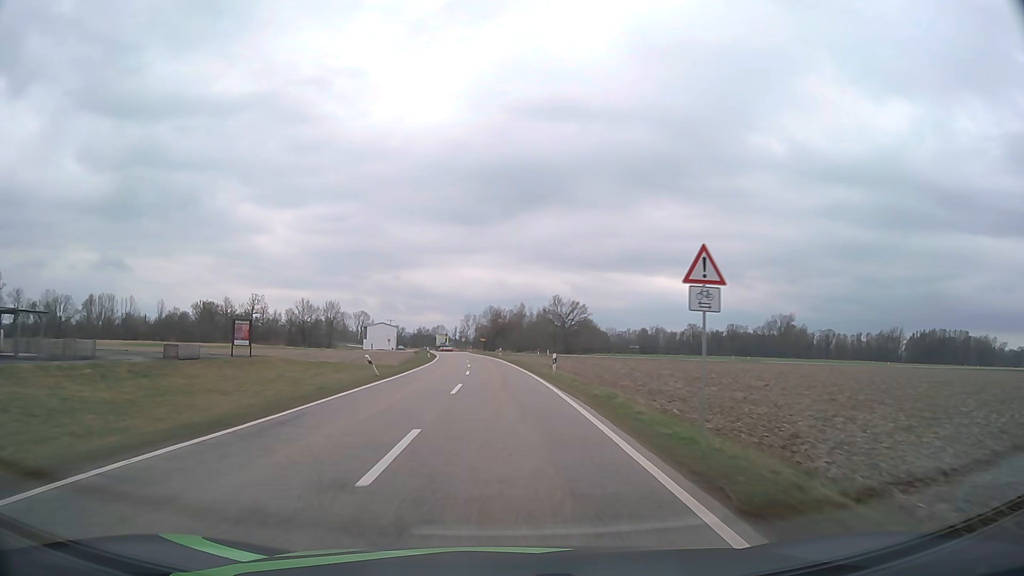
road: tertiary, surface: asphalt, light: Day
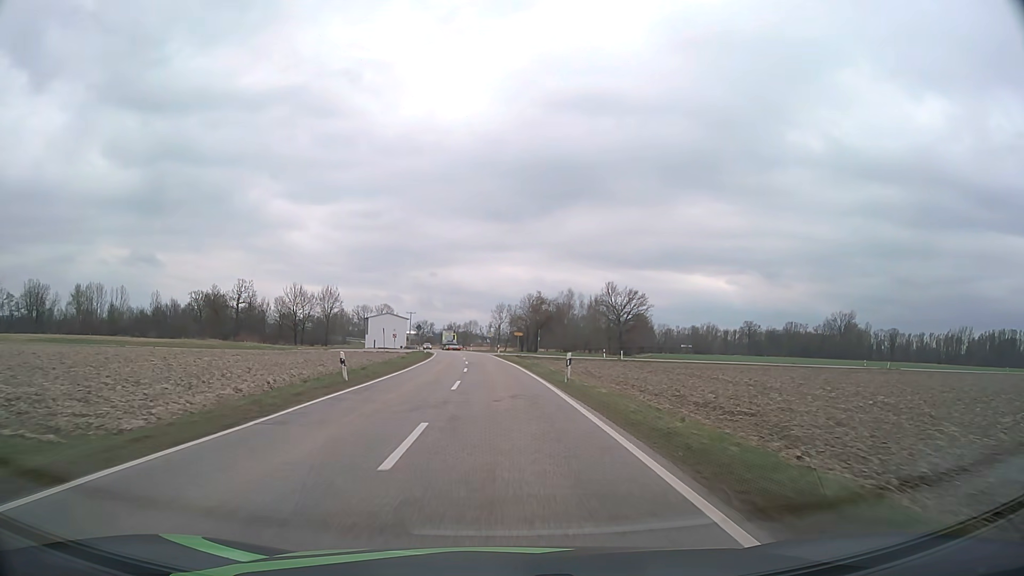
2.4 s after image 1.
(-1.4, +47.7) m; -3°
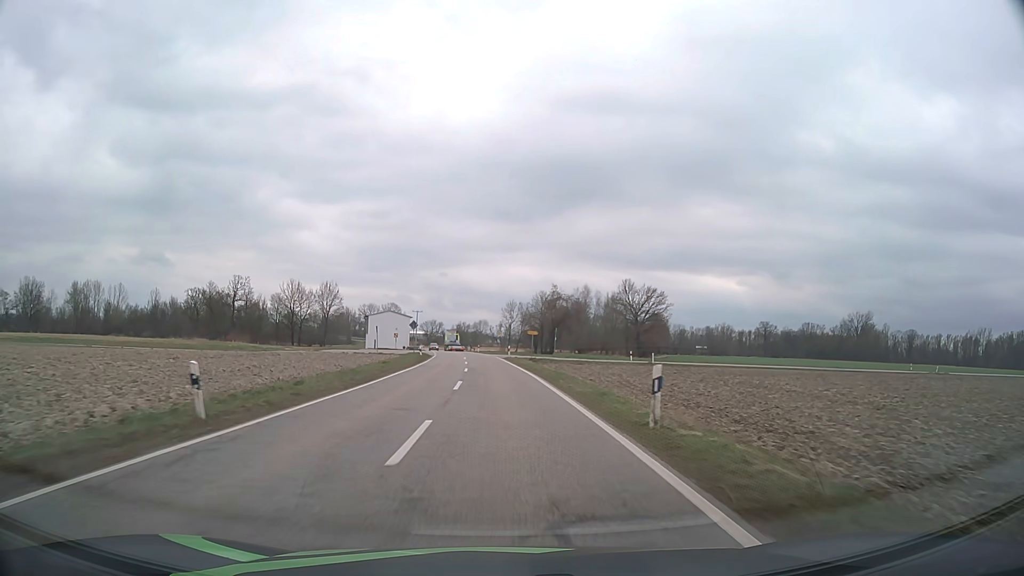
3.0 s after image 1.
(-0.1, +11.7) m; -1°
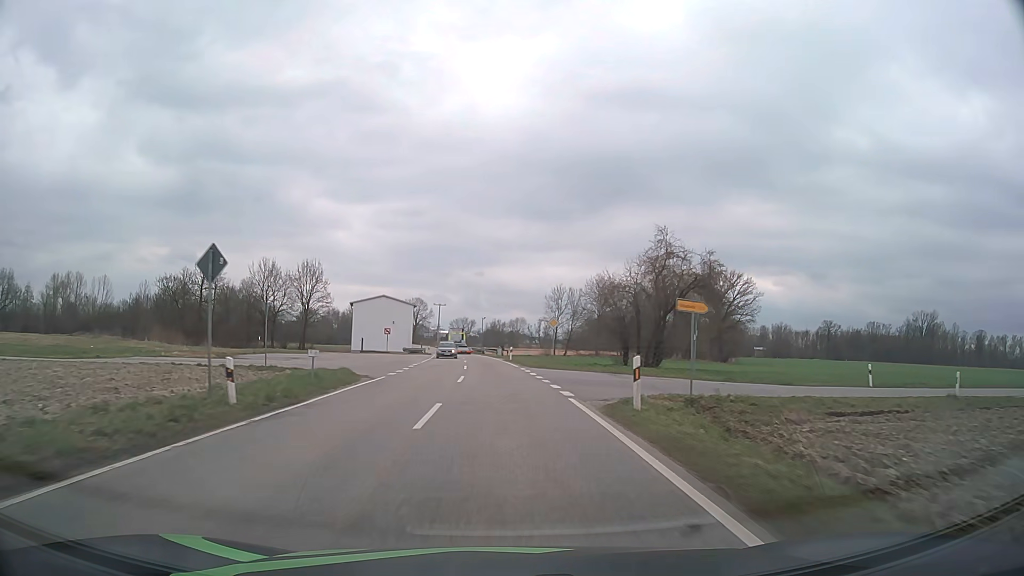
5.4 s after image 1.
(-1.3, +45.6) m; -3°
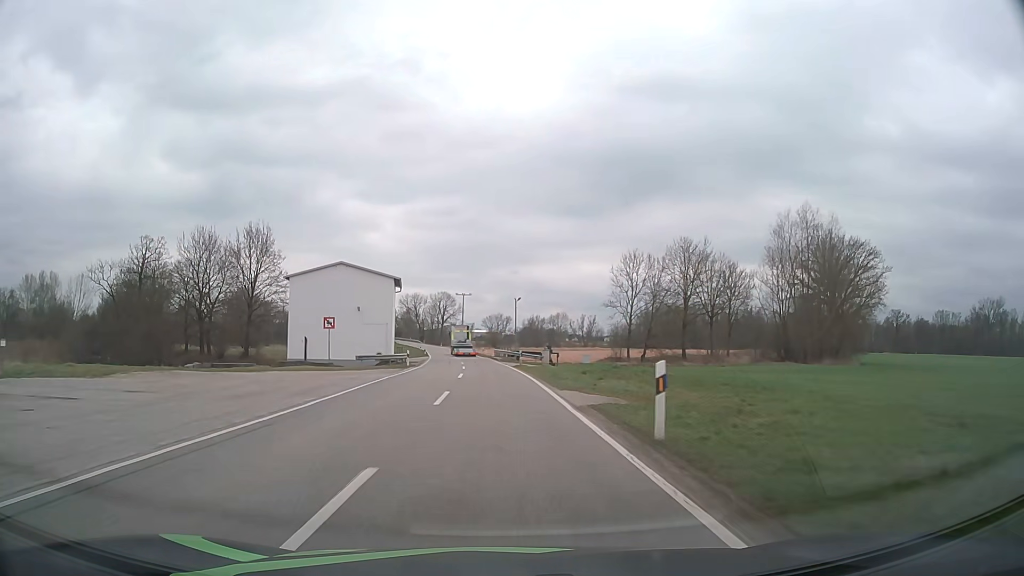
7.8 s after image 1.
(-1.0, +43.5) m; -3°
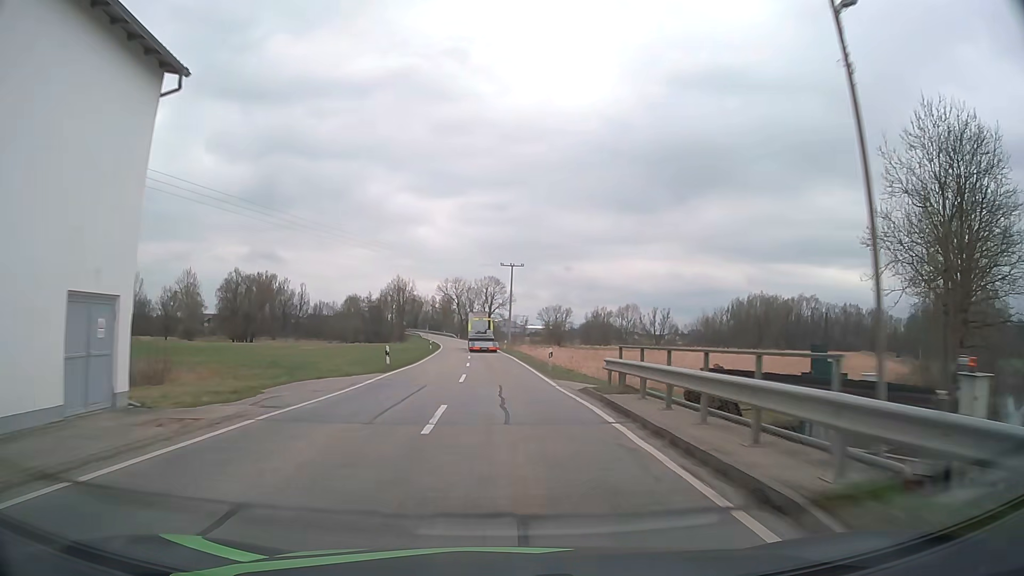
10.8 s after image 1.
(-2.2, +54.1) m; -5°
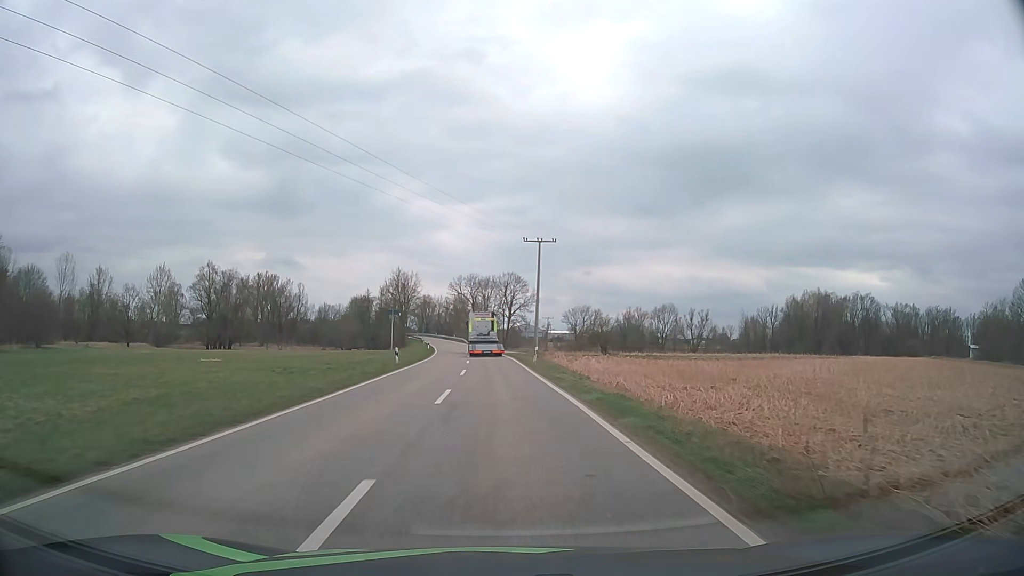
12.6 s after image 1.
(-0.4, +31.1) m; -2°
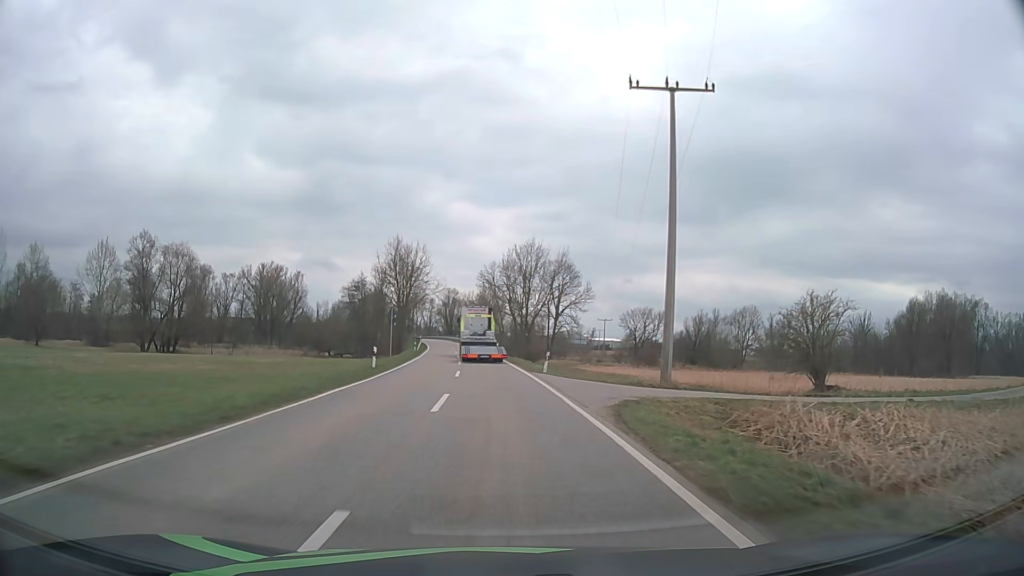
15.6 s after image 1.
(-1.0, +49.7) m; -3°
(0, +10) (0, +20) (-1, +30) (-1, +40) (-2, +50) (-3, +60) (-4, +70) (-5, +80) (-6, +90) (-7, +100) m
